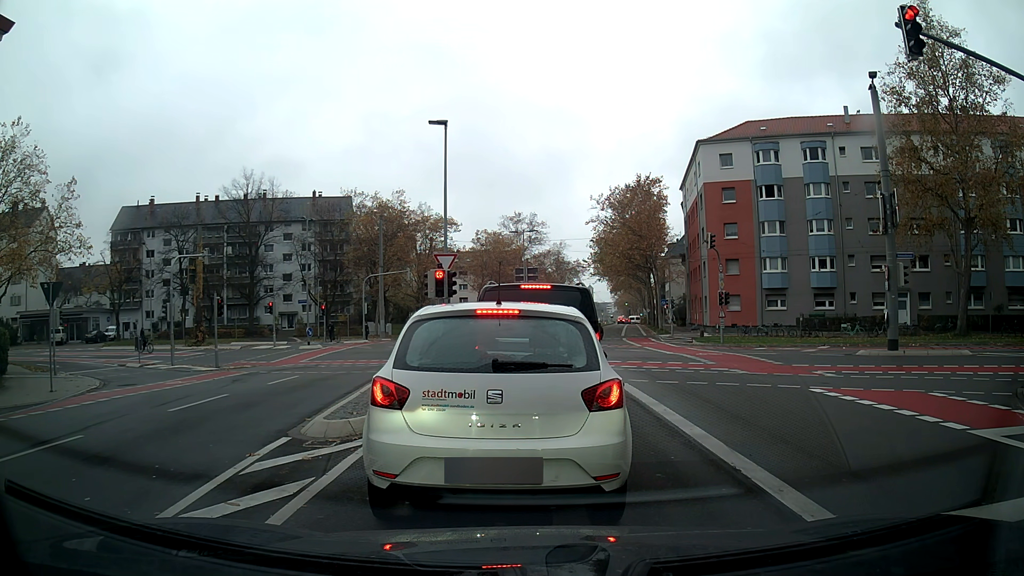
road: secondary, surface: asphalt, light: Day
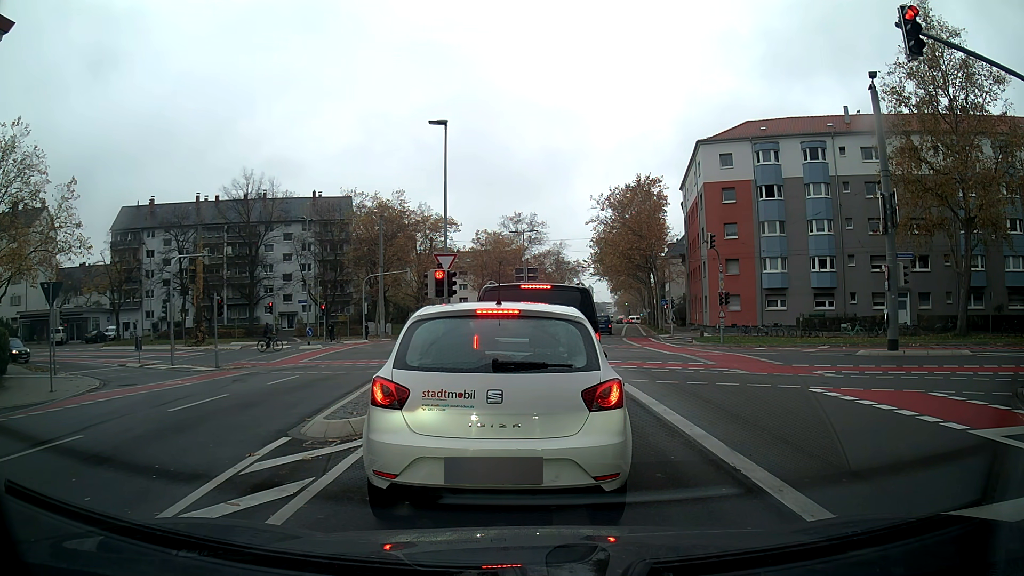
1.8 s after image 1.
(0.0, 0.0) m; 0°
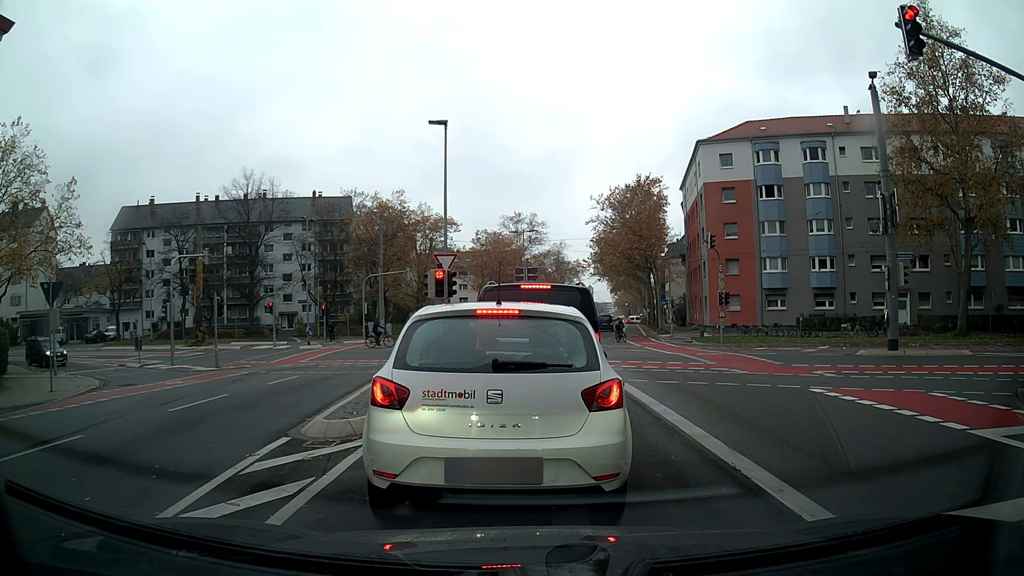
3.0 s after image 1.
(0.0, 0.0) m; 0°
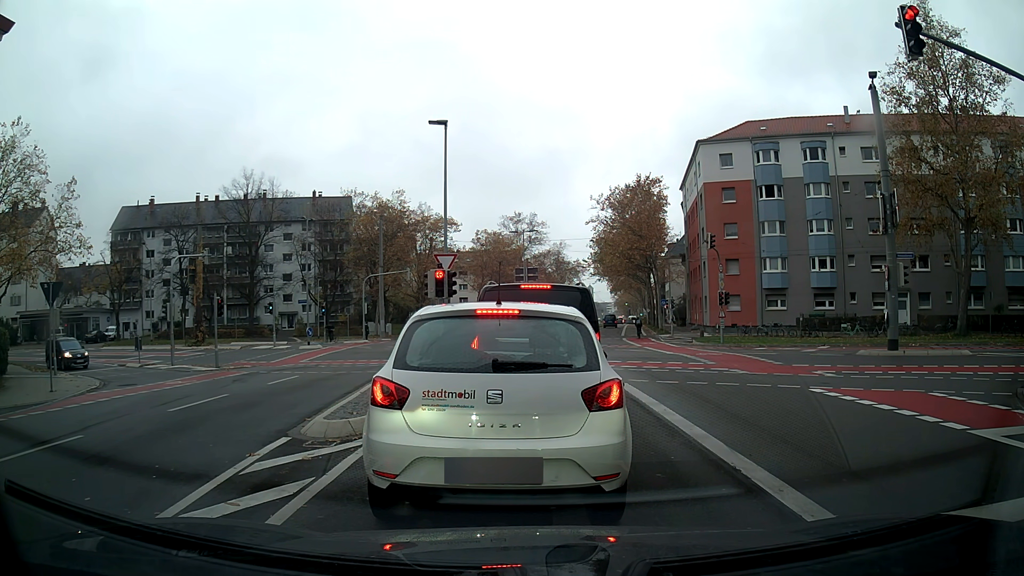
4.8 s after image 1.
(0.0, 0.0) m; 0°
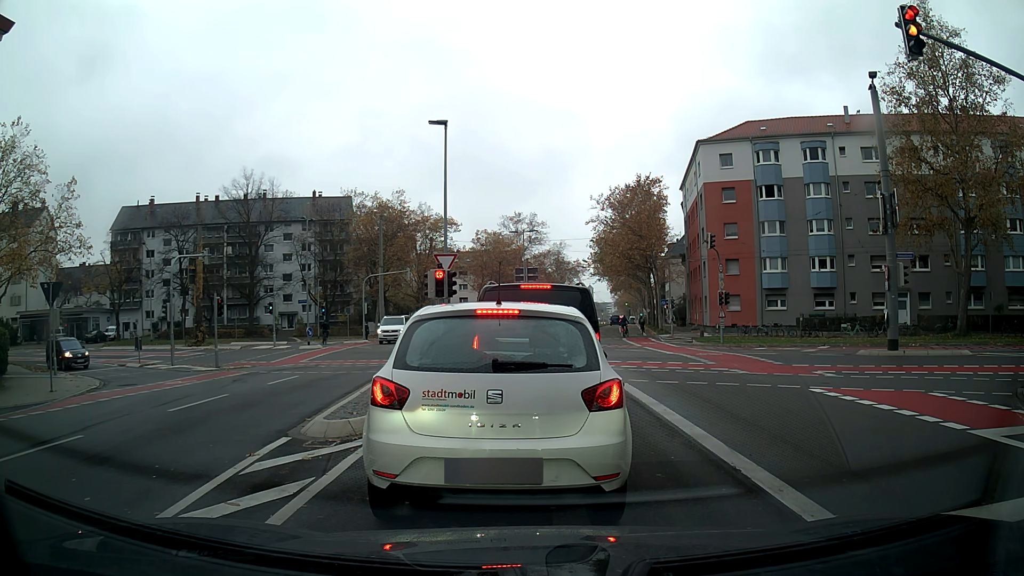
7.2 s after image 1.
(0.0, 0.0) m; 0°
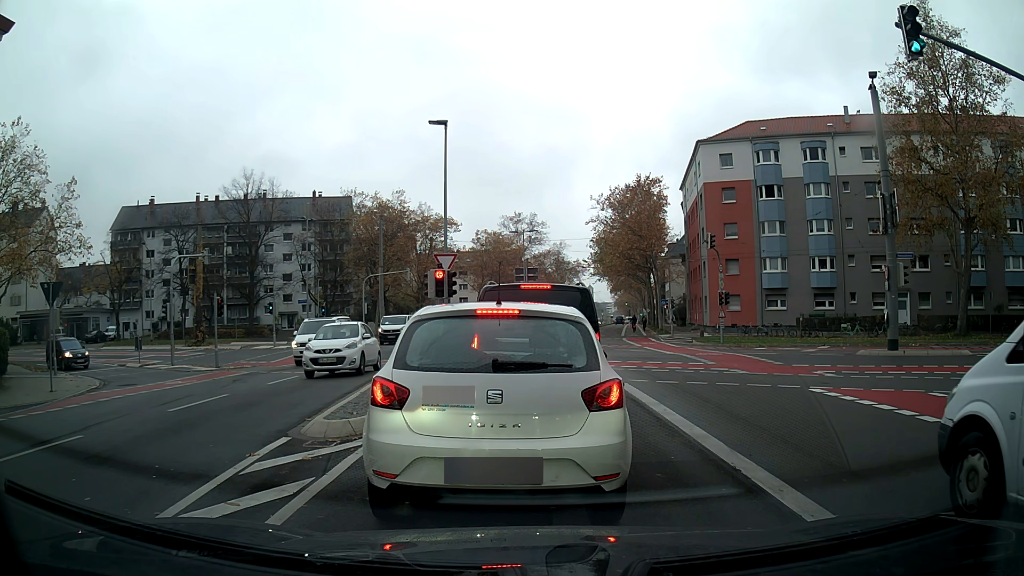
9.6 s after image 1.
(0.0, 0.0) m; 0°
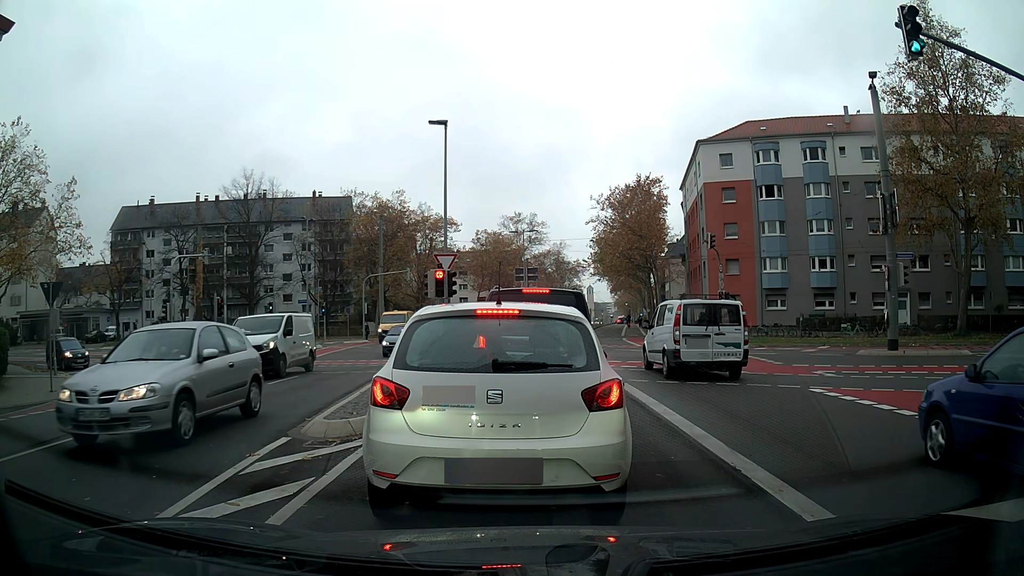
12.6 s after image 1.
(0.0, 0.0) m; 0°
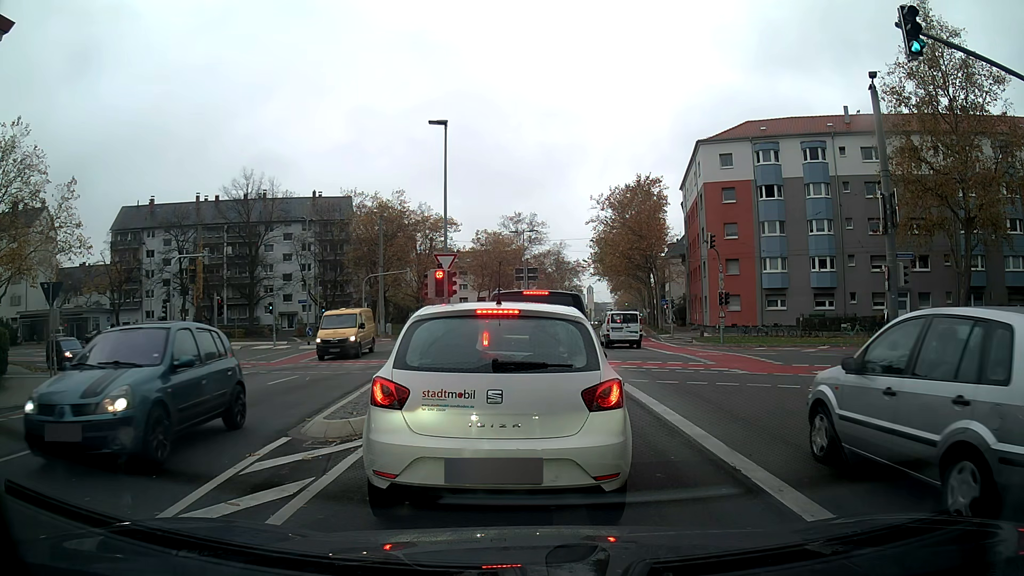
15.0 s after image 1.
(0.0, 0.0) m; 0°
